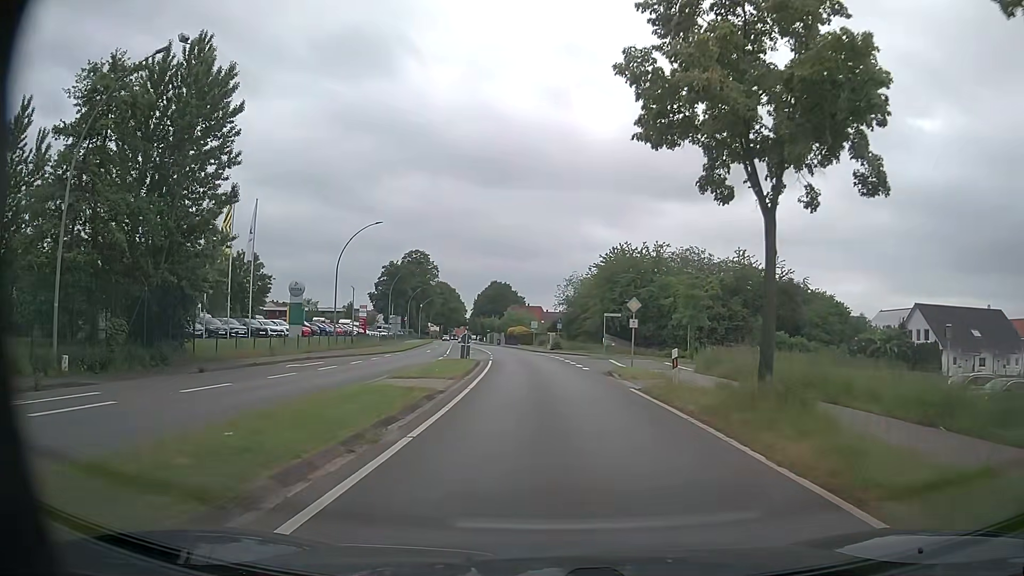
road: primary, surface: asphalt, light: Day
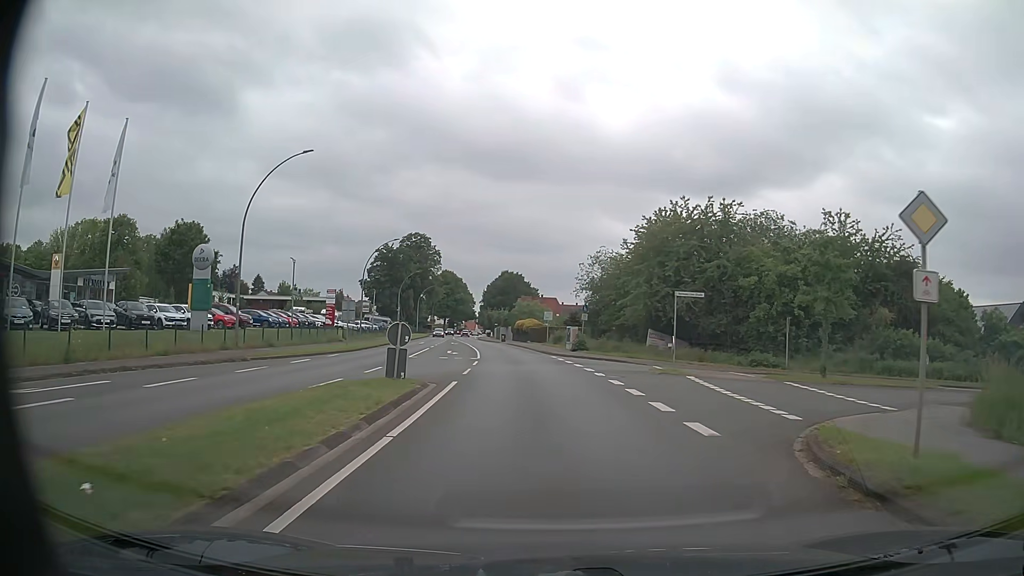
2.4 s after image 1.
(-0.3, +19.5) m; -1°
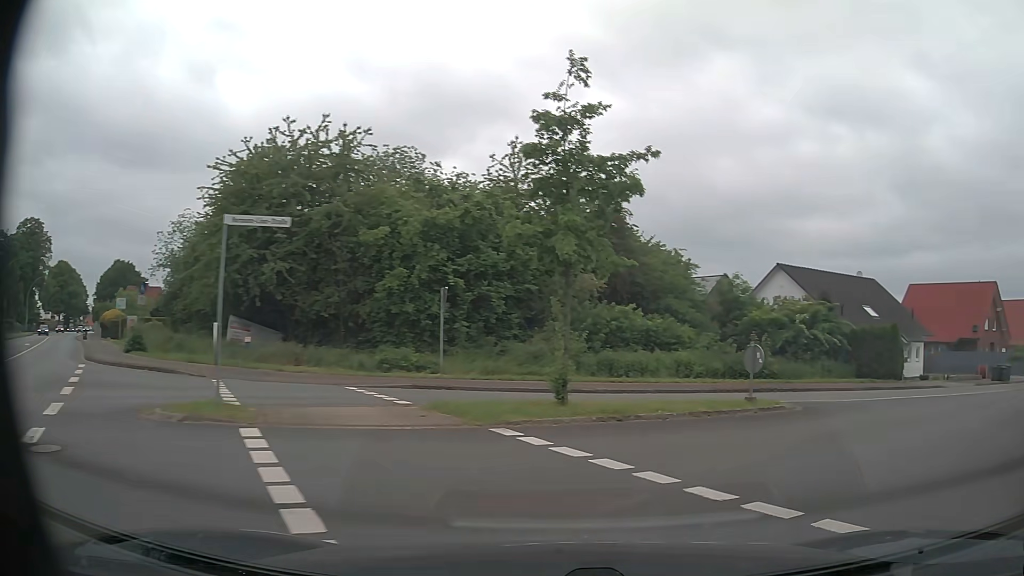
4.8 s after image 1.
(+2.4, +14.1) m; +31°
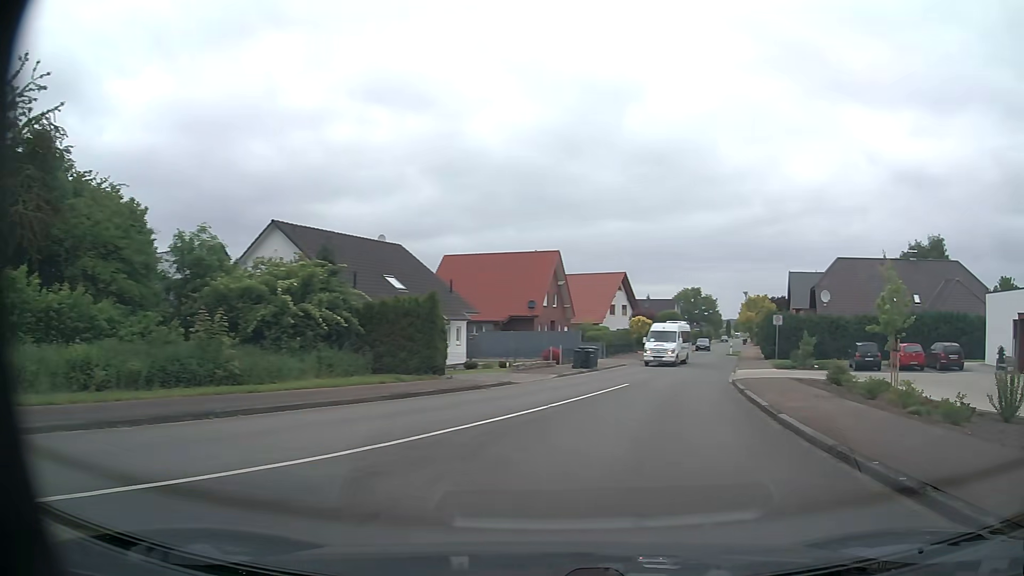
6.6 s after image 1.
(+4.0, +10.4) m; +41°
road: residential
(+2, +10) (+4, +20) (+7, +29) (+10, +39) (+13, +48) (+15, +58) (+18, +68) (+22, +77) (+25, +86) (+28, +96) m
